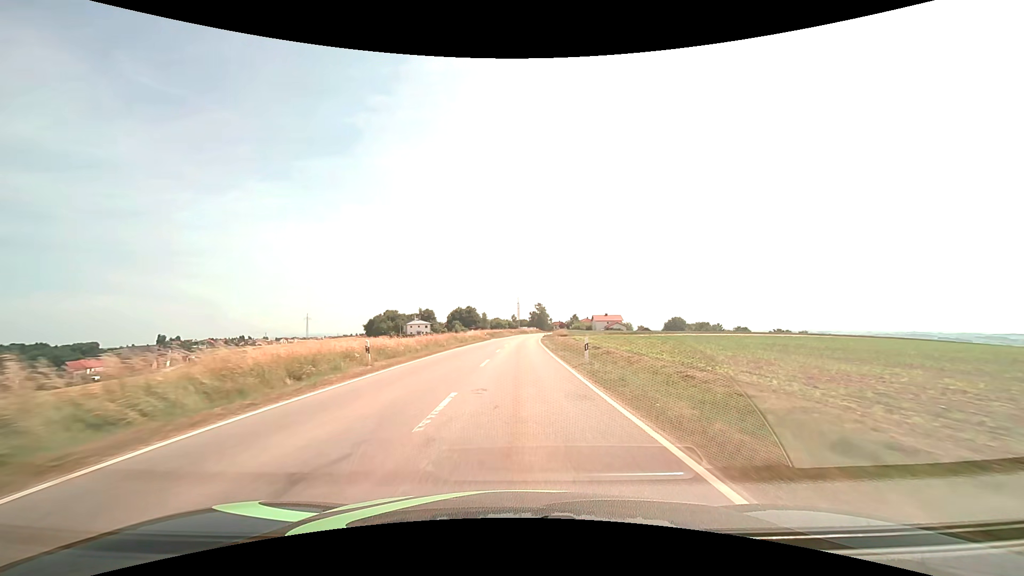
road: tertiary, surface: asphalt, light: Day
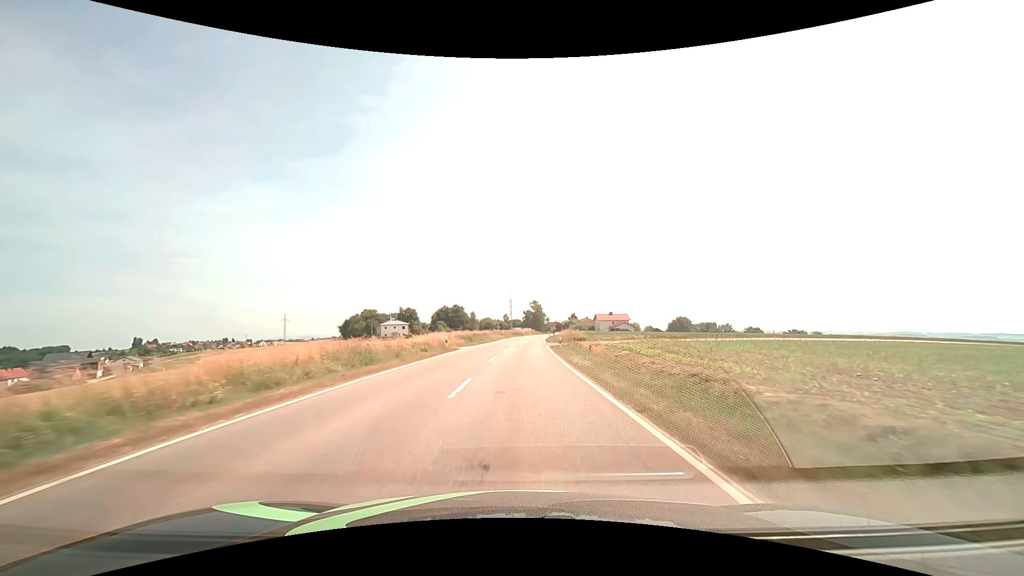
(+0.1, +31.9) m; +1°
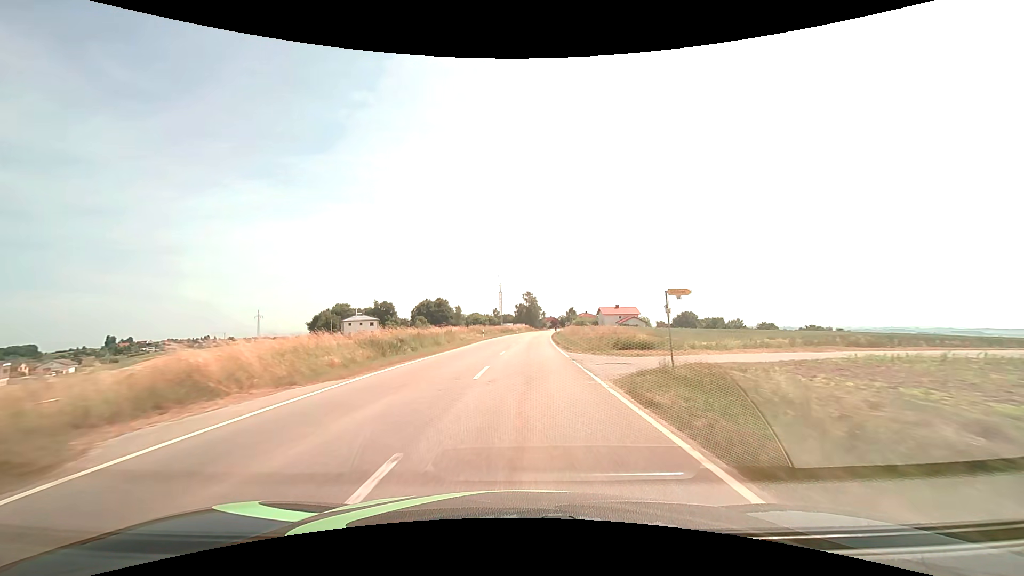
(+0.3, +32.1) m; +1°
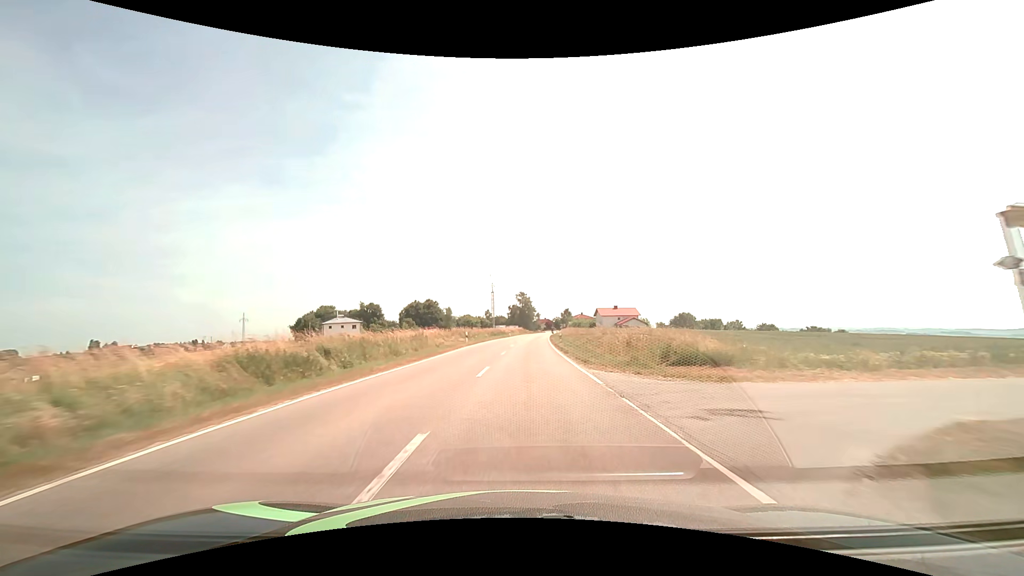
(0.0, +10.5) m; +1°
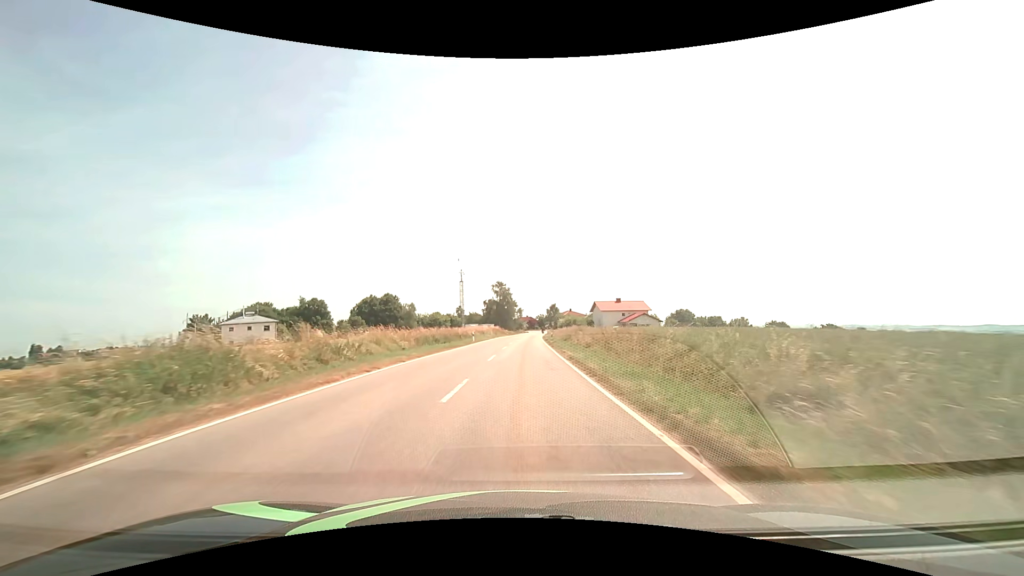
(+0.9, +40.2) m; +2°
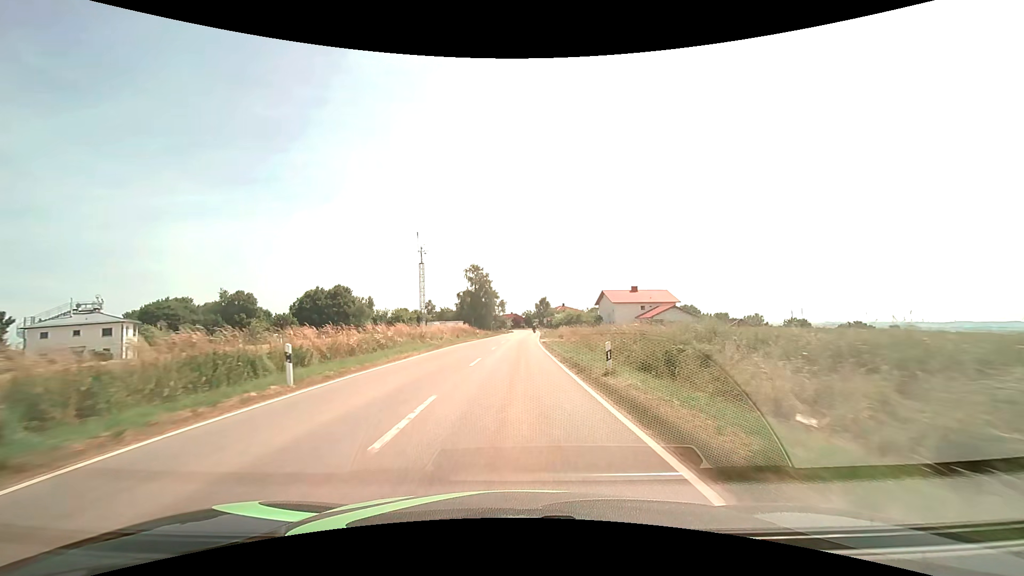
(+0.6, +37.7) m; +2°
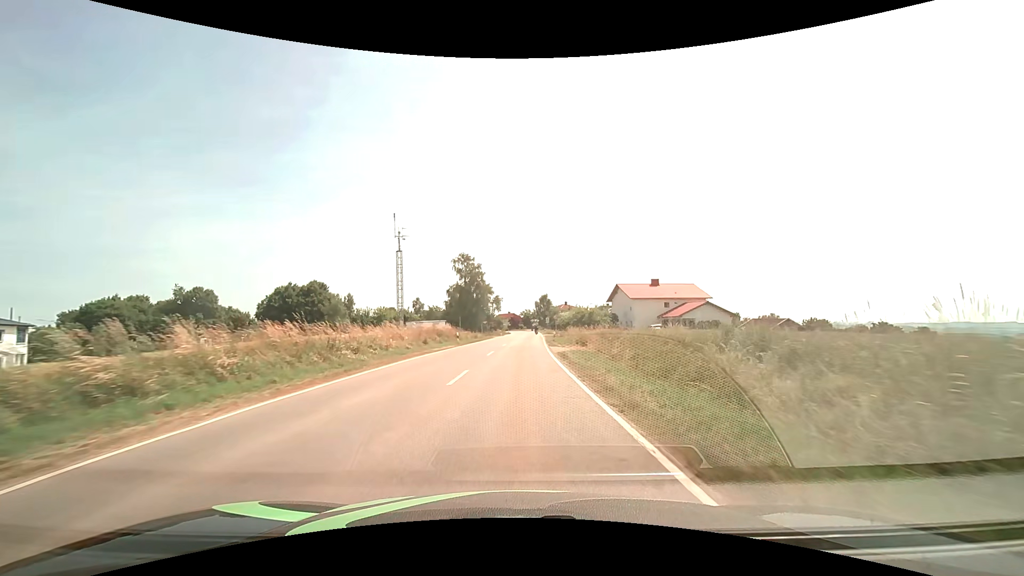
(0.0, +17.7) m; 0°
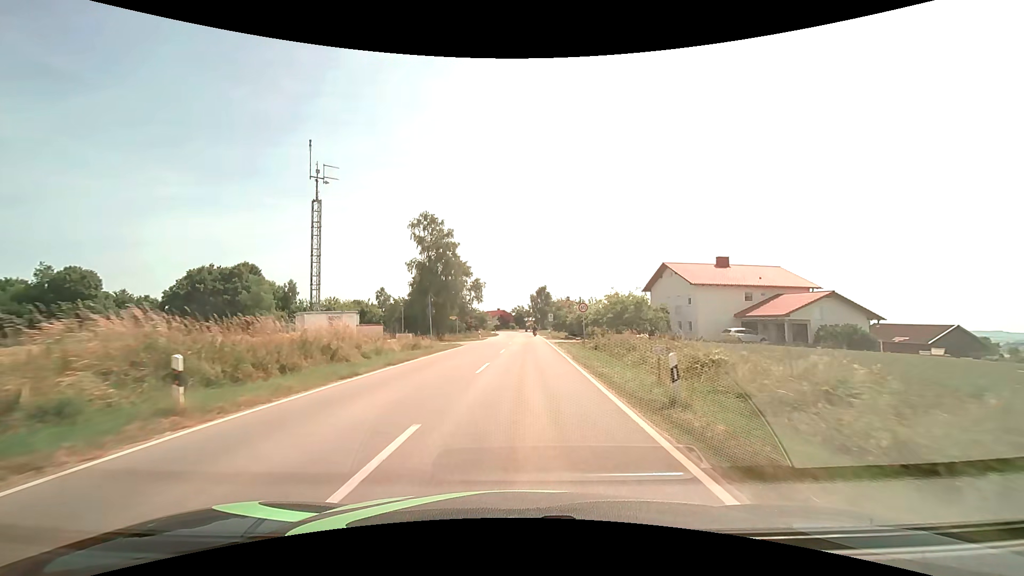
(+0.3, +32.4) m; +1°
(0, +10) (0, +20) (+1, +30) (+1, +40) (+1, +50) (+1, +60) (+1, +70) (+1, +80) (+1, +90) (+1, +100) m
